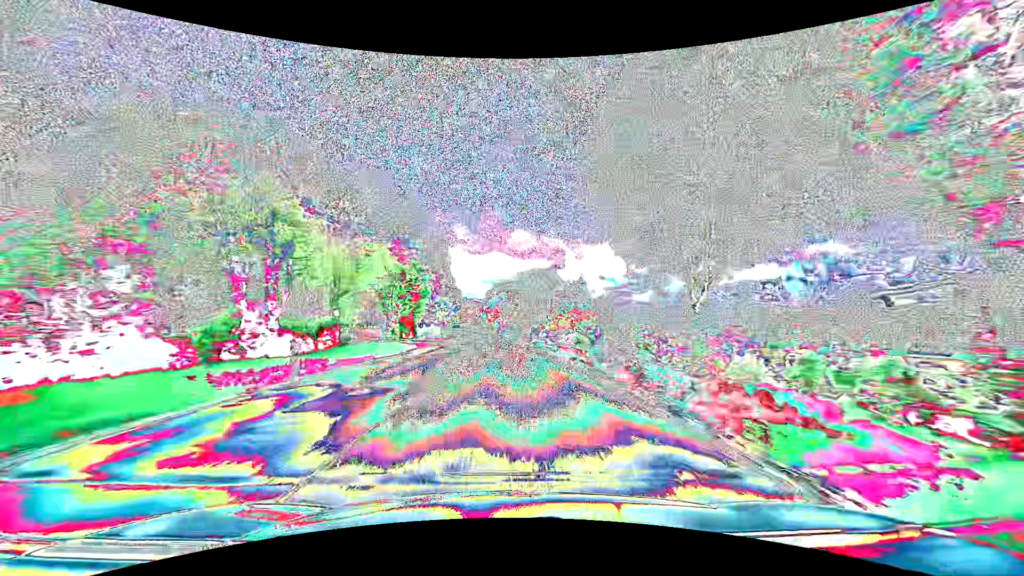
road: primary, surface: asphalt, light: Day
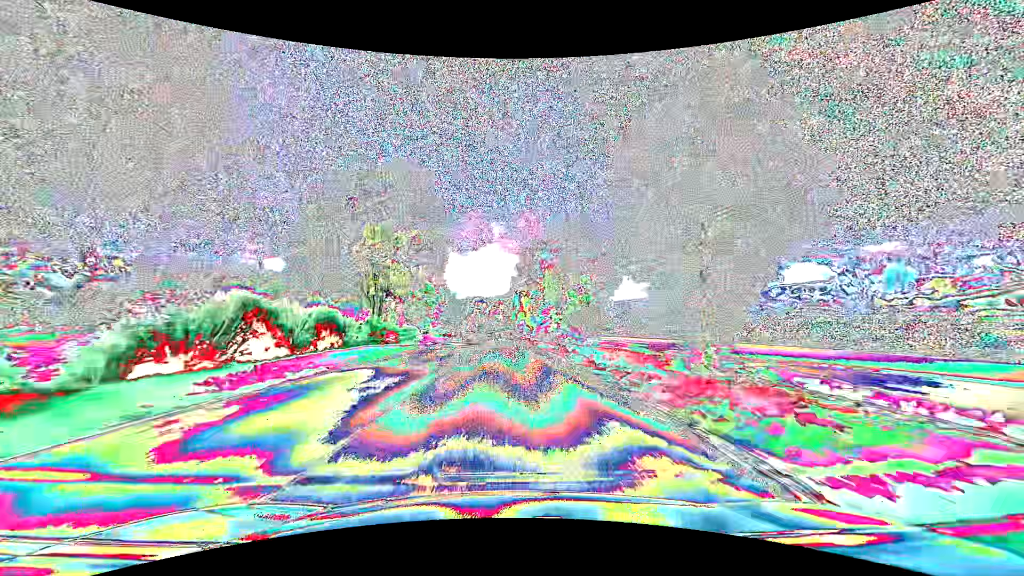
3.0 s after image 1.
(-2.5, +78.9) m; -4°
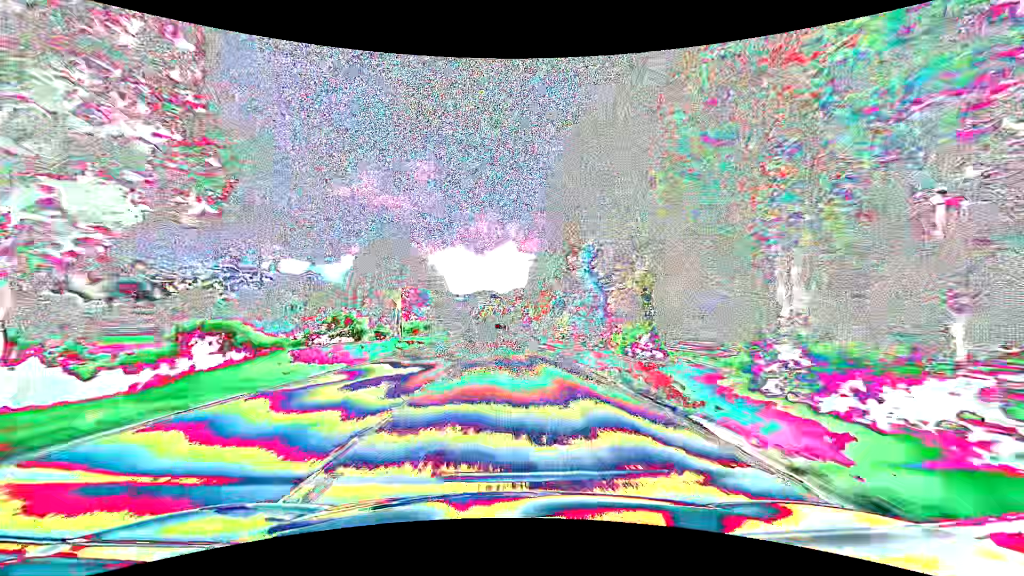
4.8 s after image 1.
(-0.6, +47.4) m; -2°
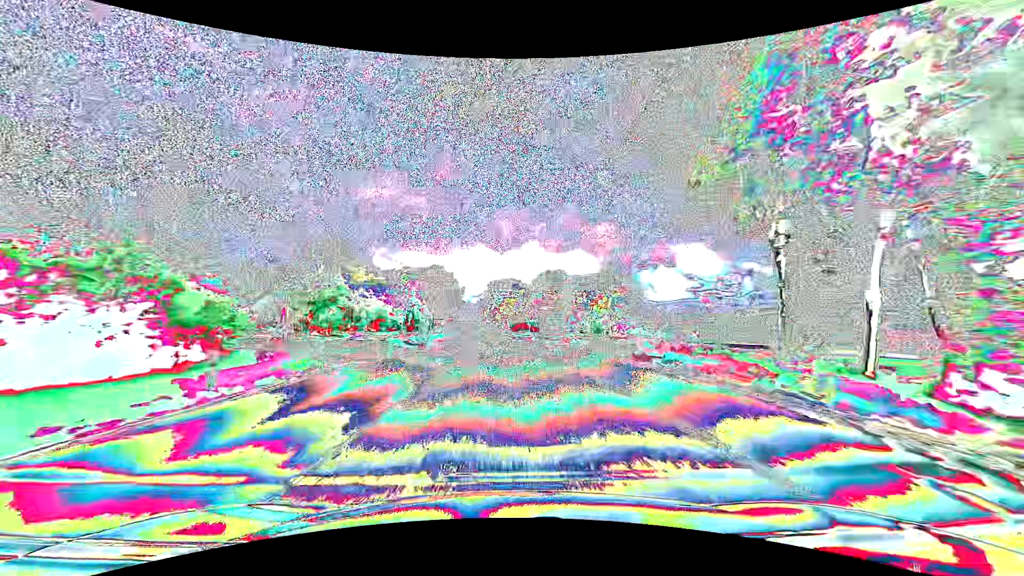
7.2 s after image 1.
(-1.6, +63.2) m; -3°
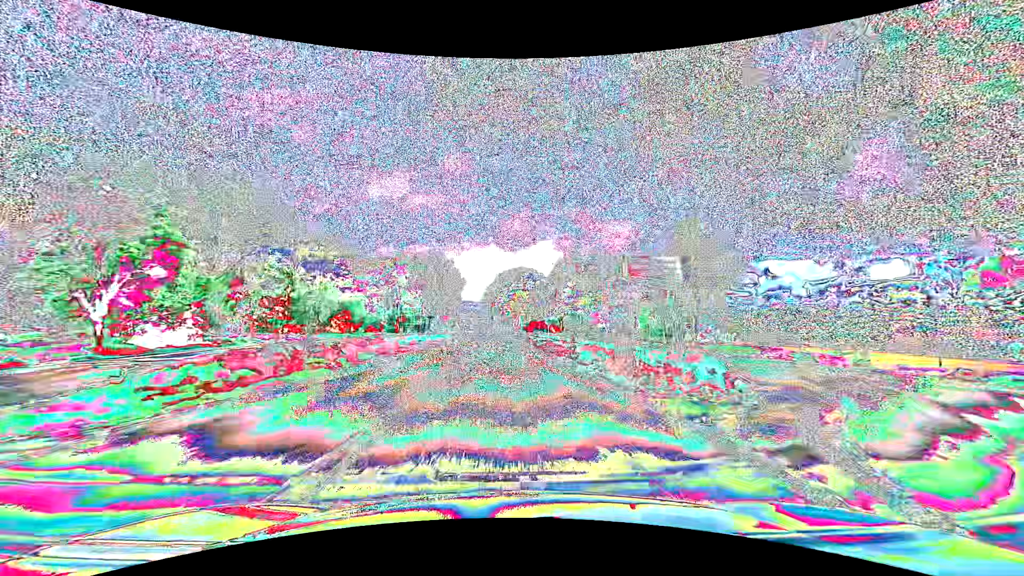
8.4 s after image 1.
(-0.3, +31.6) m; -1°
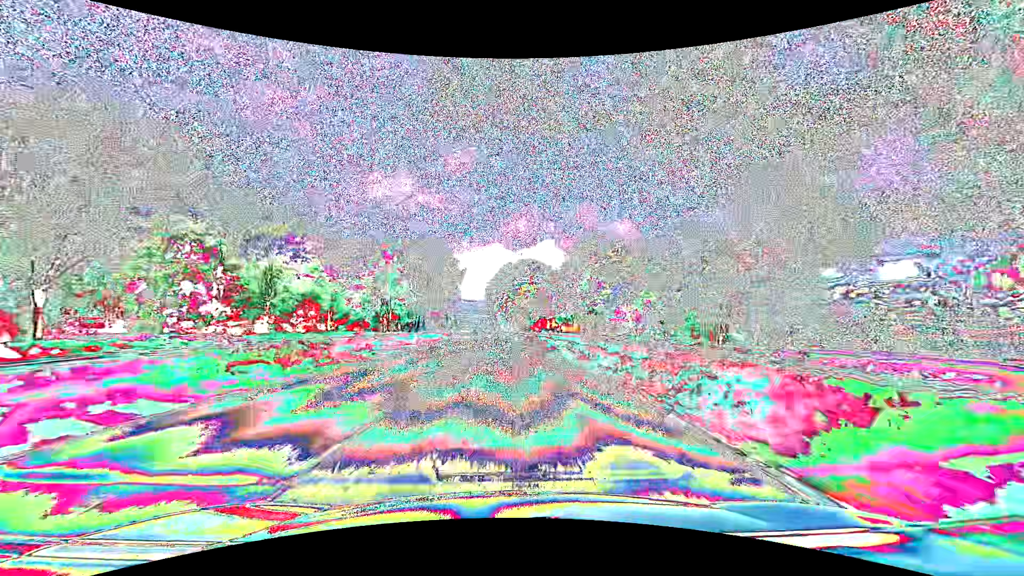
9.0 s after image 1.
(-0.1, +15.8) m; -1°
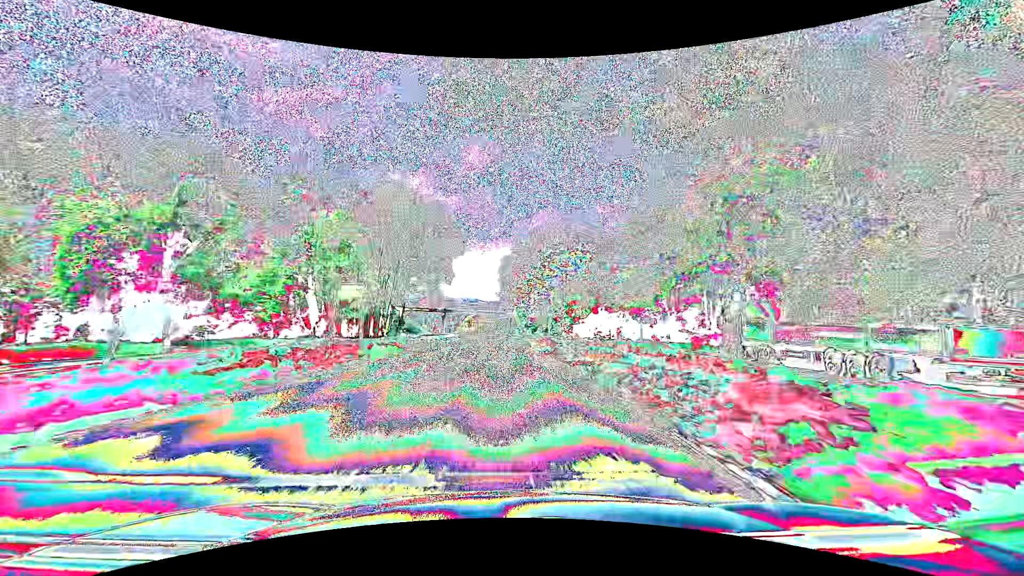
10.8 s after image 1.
(-0.7, +47.3) m; -2°
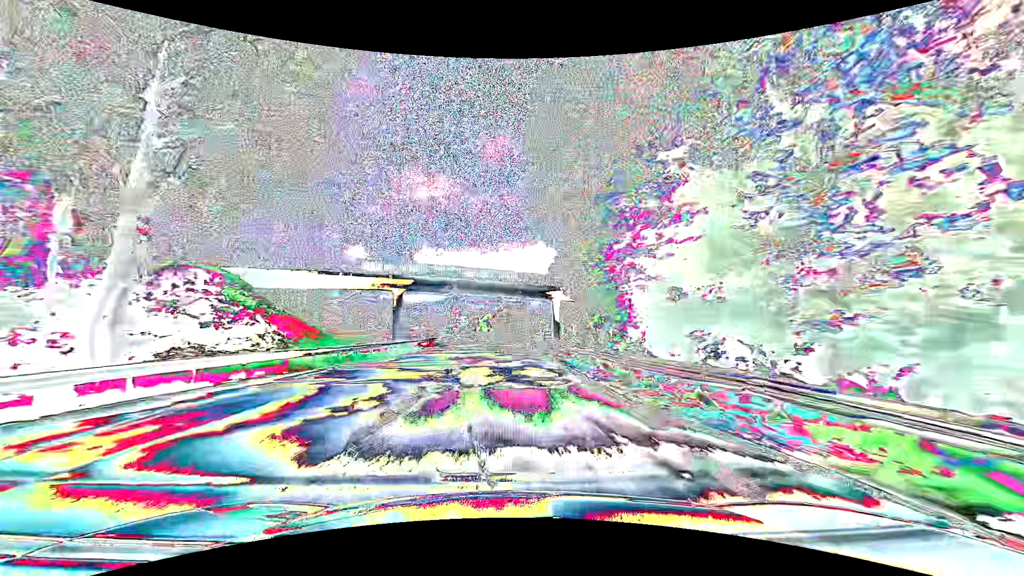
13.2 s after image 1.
(-1.5, +63.1) m; -3°
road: primary_link
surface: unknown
(0, +10) (0, +20) (0, +30) (0, +40) (0, +50) (0, +60) (0, +70) (-1, +80) (-1, +90) (-1, +100) m
